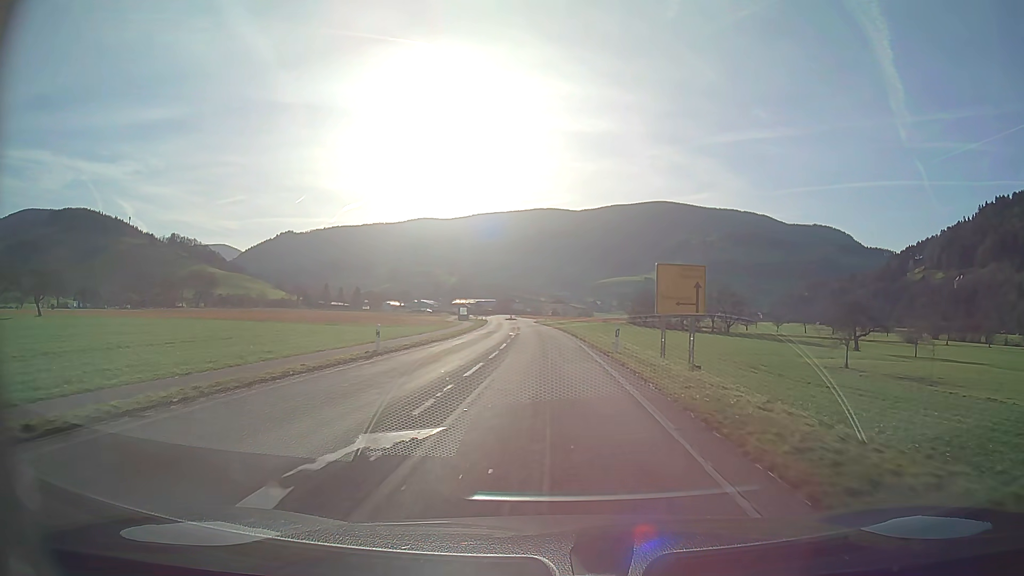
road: secondary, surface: asphalt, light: Day
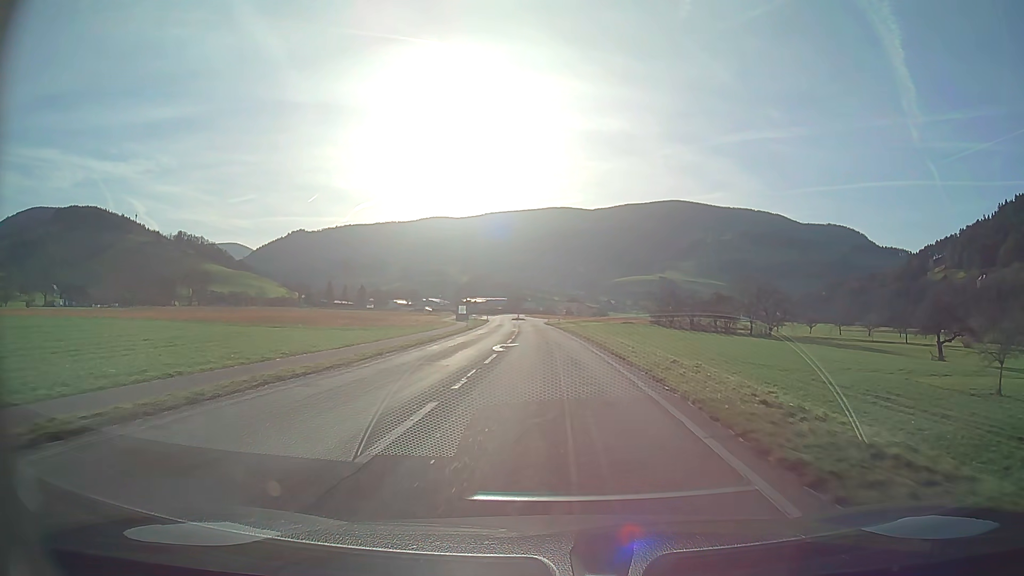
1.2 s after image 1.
(-0.2, +20.8) m; -1°
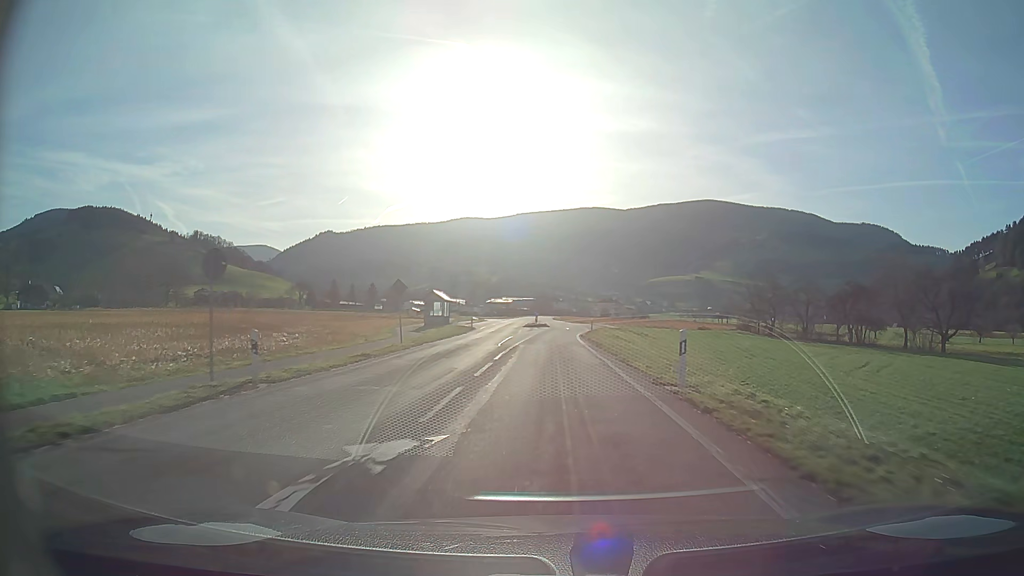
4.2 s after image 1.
(-1.2, +52.0) m; -3°
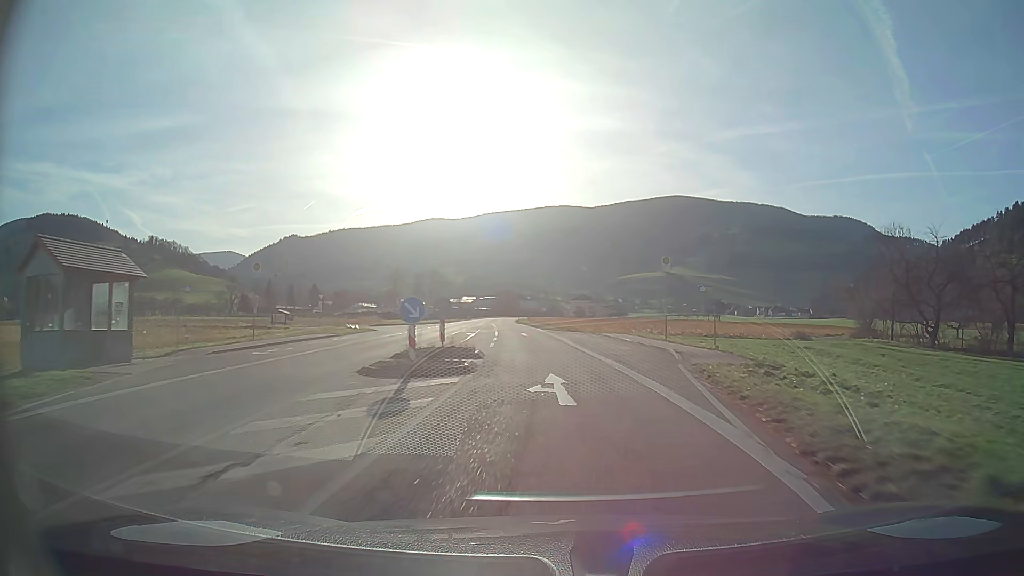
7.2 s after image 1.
(+0.9, +51.9) m; +2°
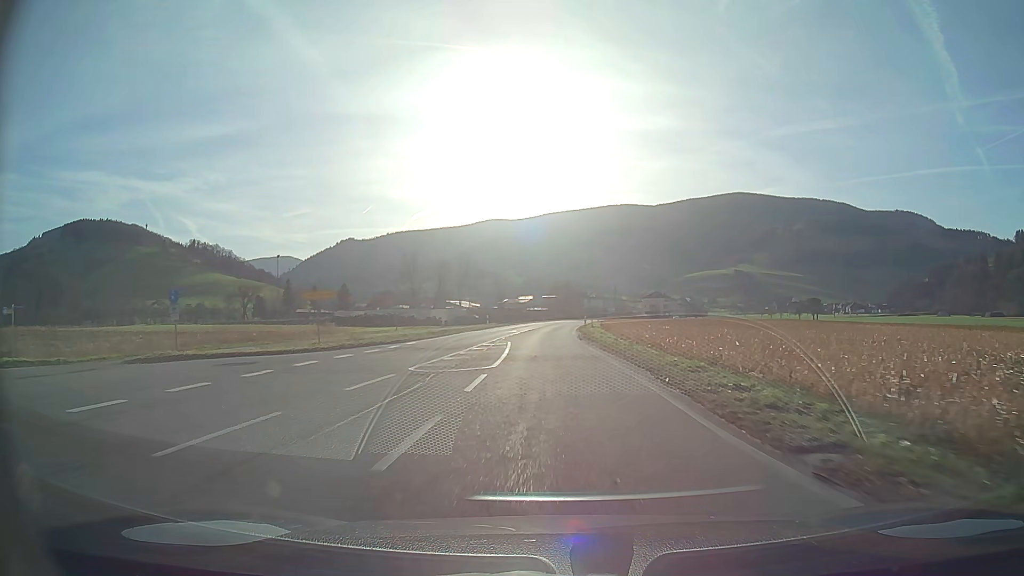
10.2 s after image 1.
(-2.6, +51.8) m; -5°
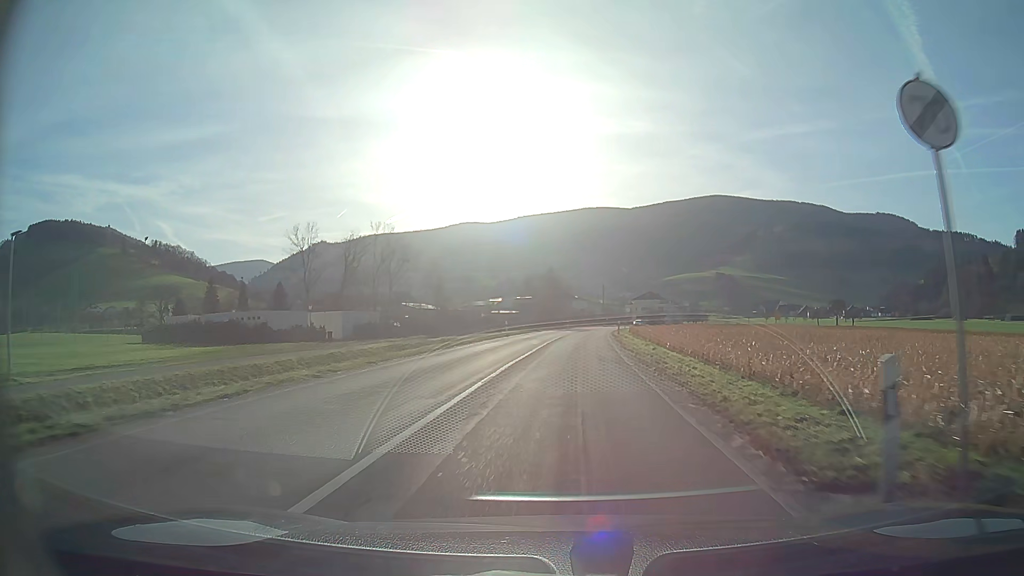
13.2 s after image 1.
(+0.2, +51.9) m; +3°
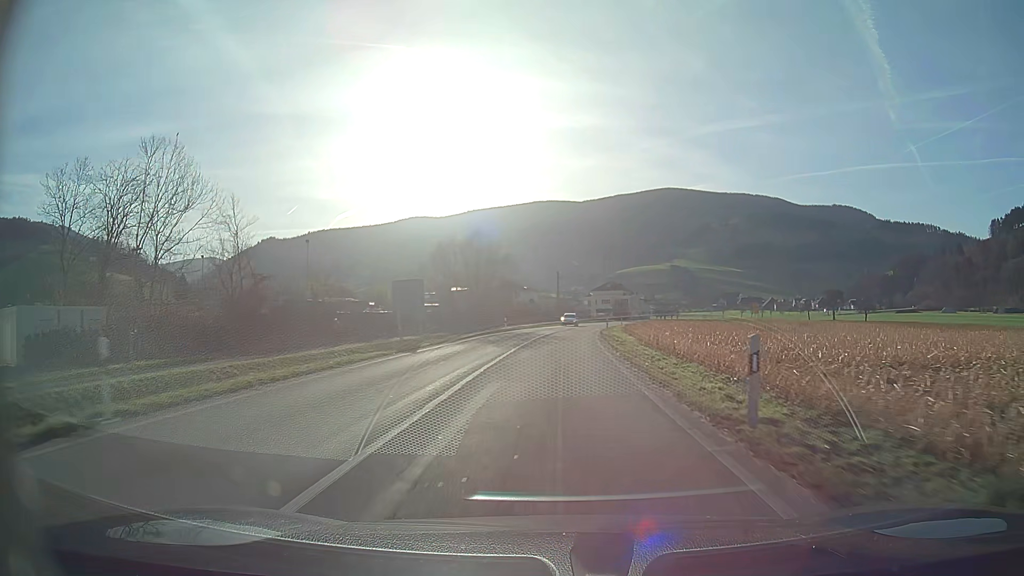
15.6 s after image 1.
(+1.7, +41.6) m; +4°
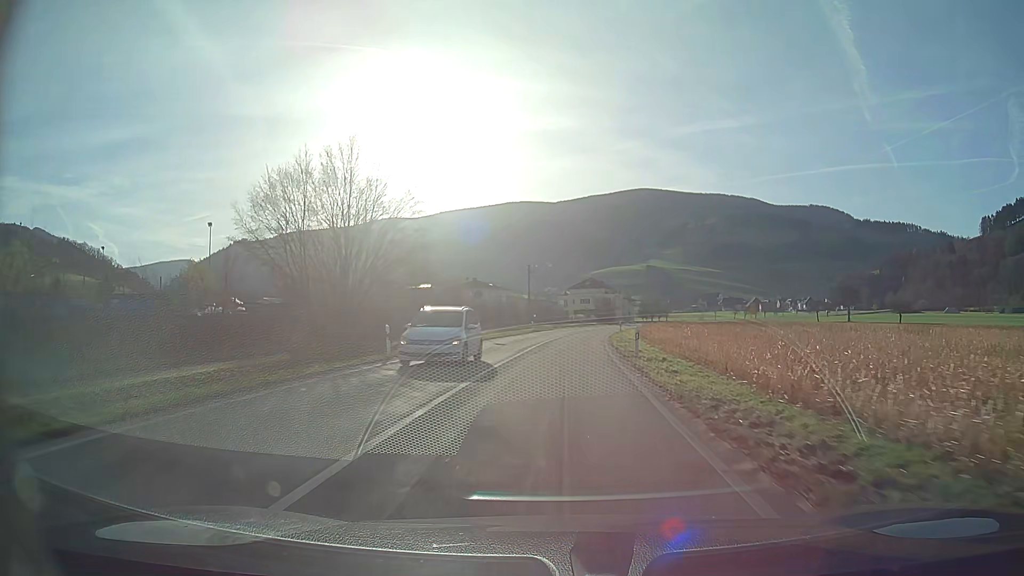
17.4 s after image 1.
(+0.6, +32.1) m; +2°
